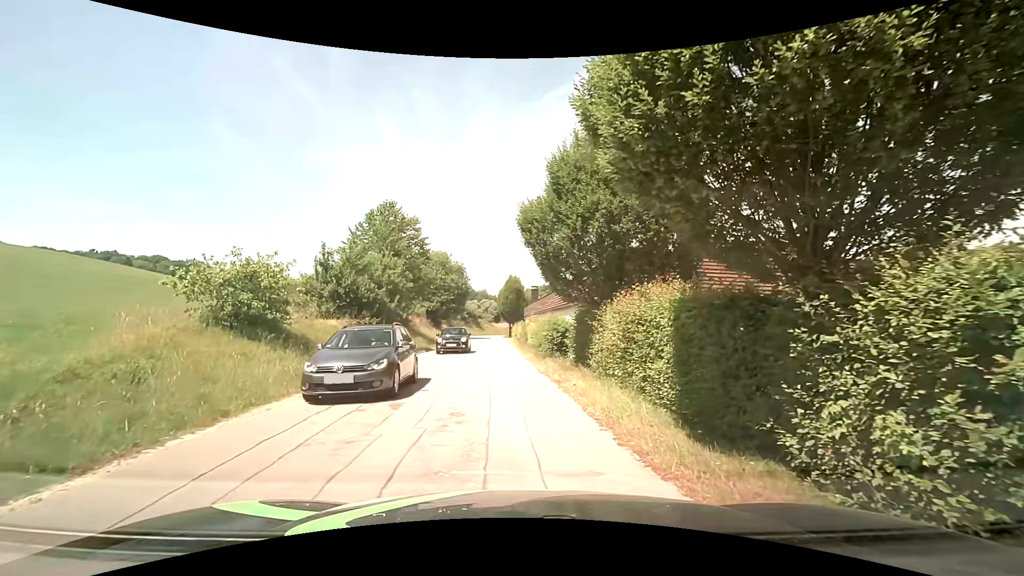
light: Day
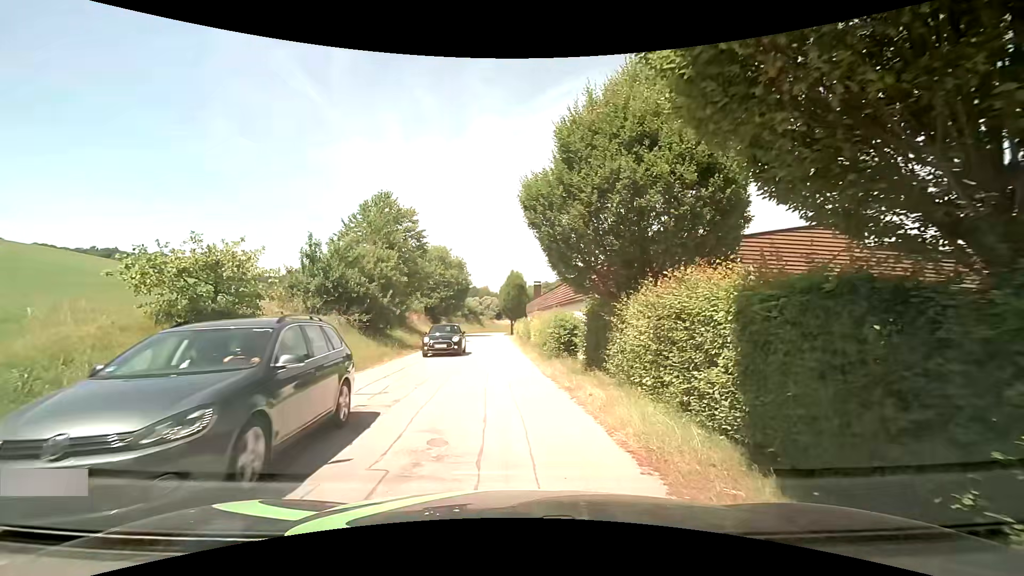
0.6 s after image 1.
(0.0, +2.1) m; 0°
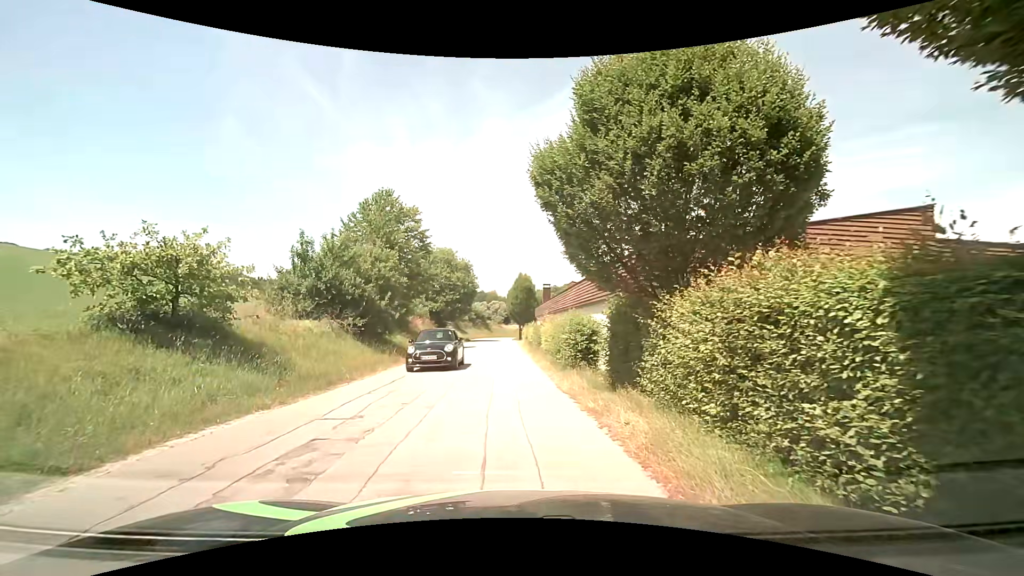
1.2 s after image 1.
(0.0, +2.2) m; -3°
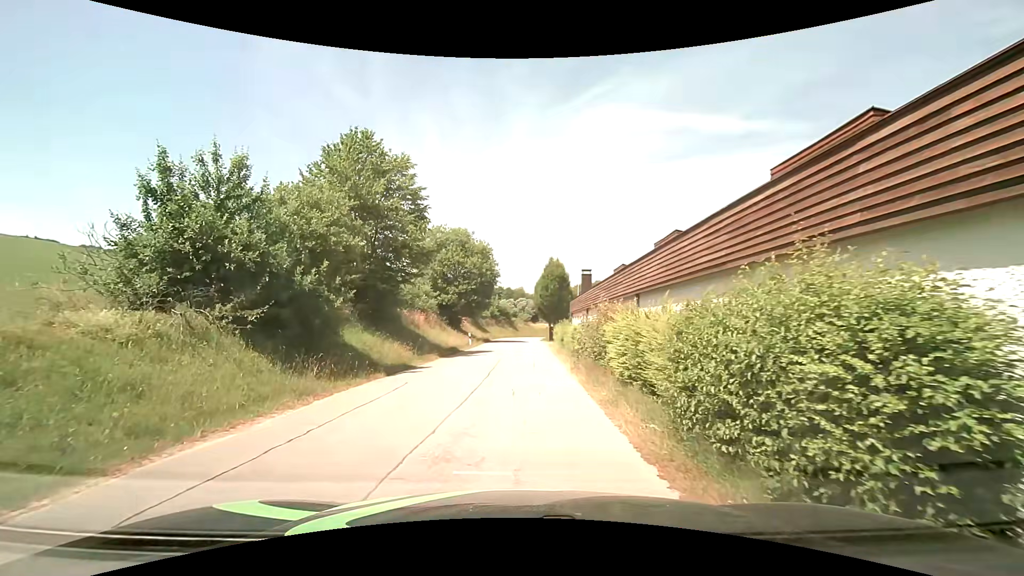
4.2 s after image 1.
(+0.2, +11.3) m; -2°
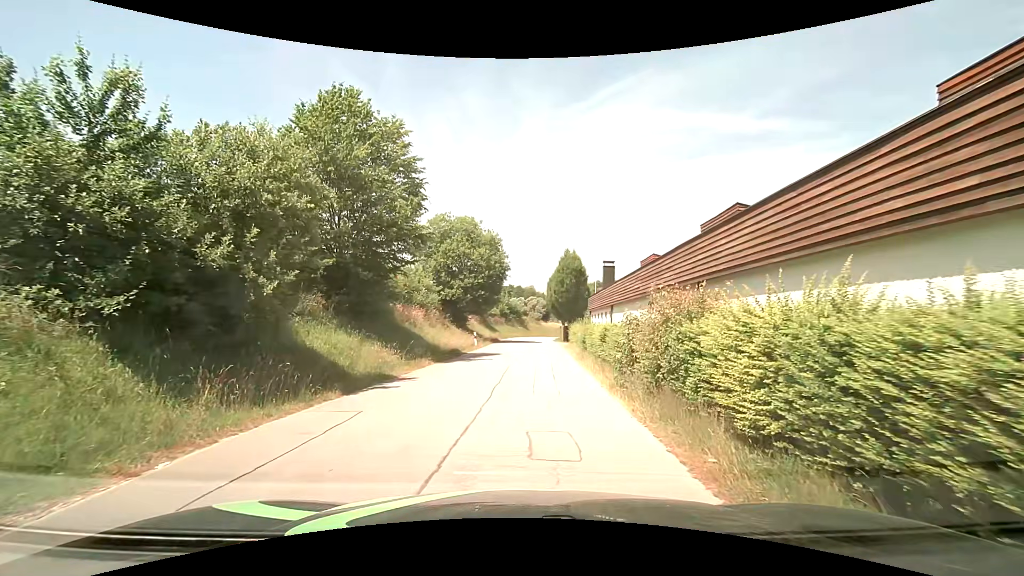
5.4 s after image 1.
(0.0, +4.6) m; 0°
(0, +10) (+1, +20) (+1, +30) (+1, +40) (+1, +50) (+2, +60) (+4, +70) (+8, +79) (+13, +88) (+18, +96) m
